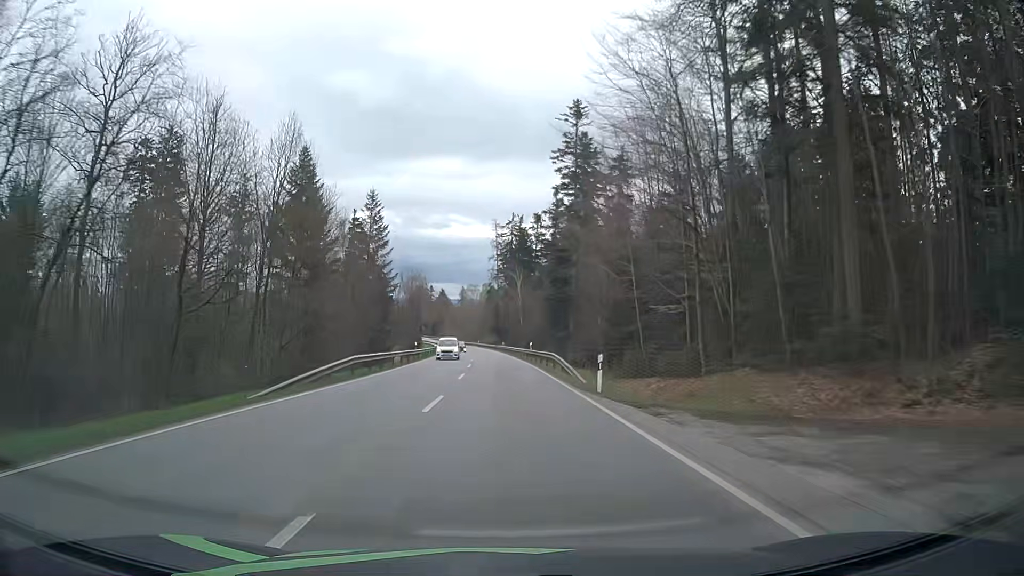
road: secondary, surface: asphalt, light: Day
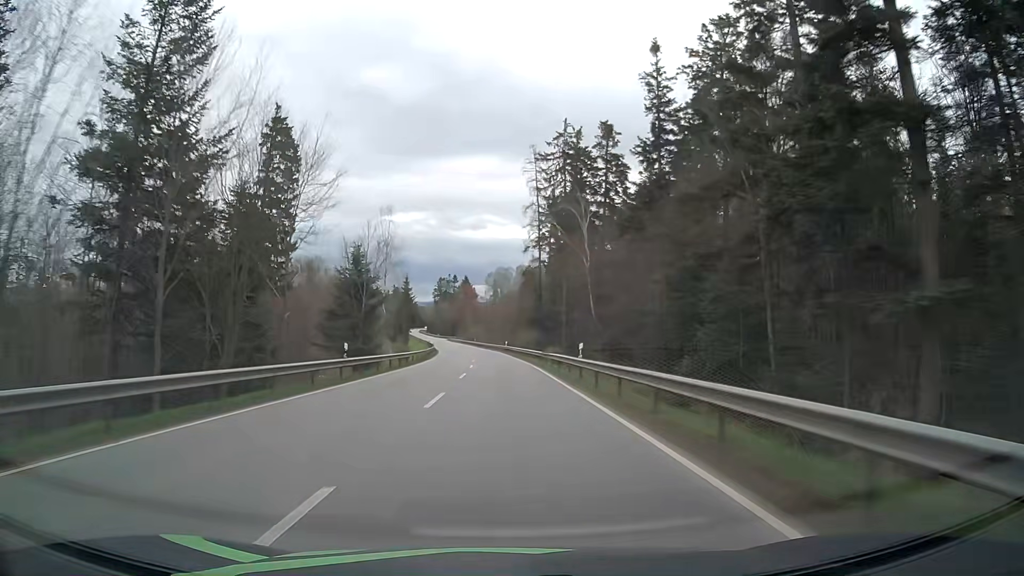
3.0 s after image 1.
(-1.4, +70.8) m; -3°
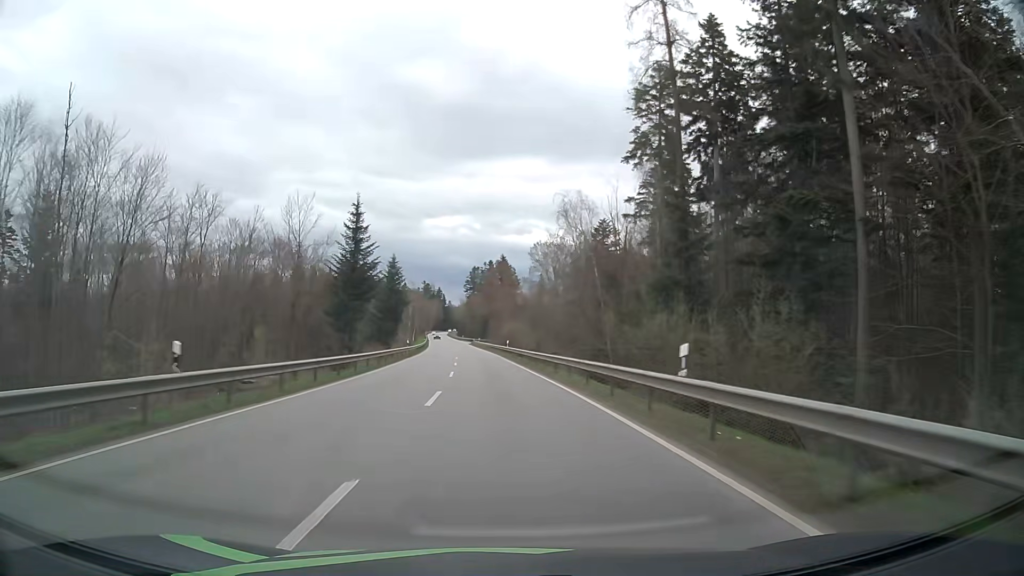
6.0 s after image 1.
(-2.3, +71.6) m; -4°
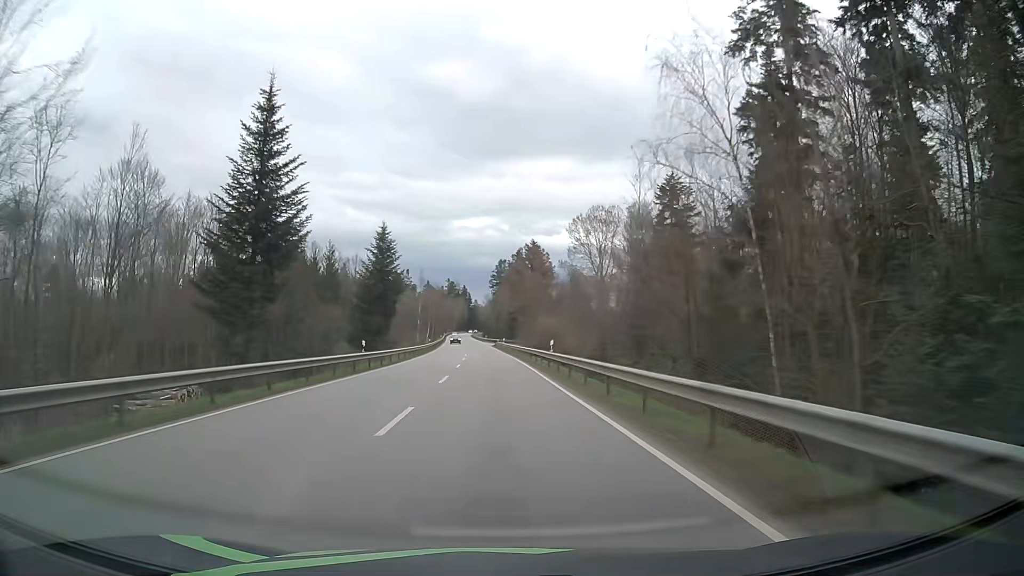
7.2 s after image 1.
(-0.5, +28.8) m; -3°
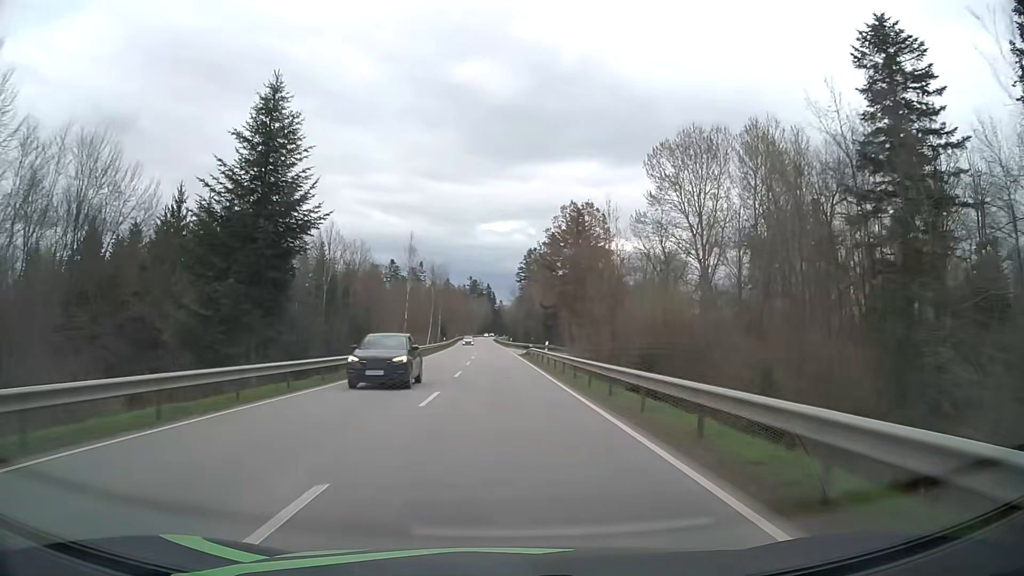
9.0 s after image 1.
(-1.0, +43.2) m; -2°
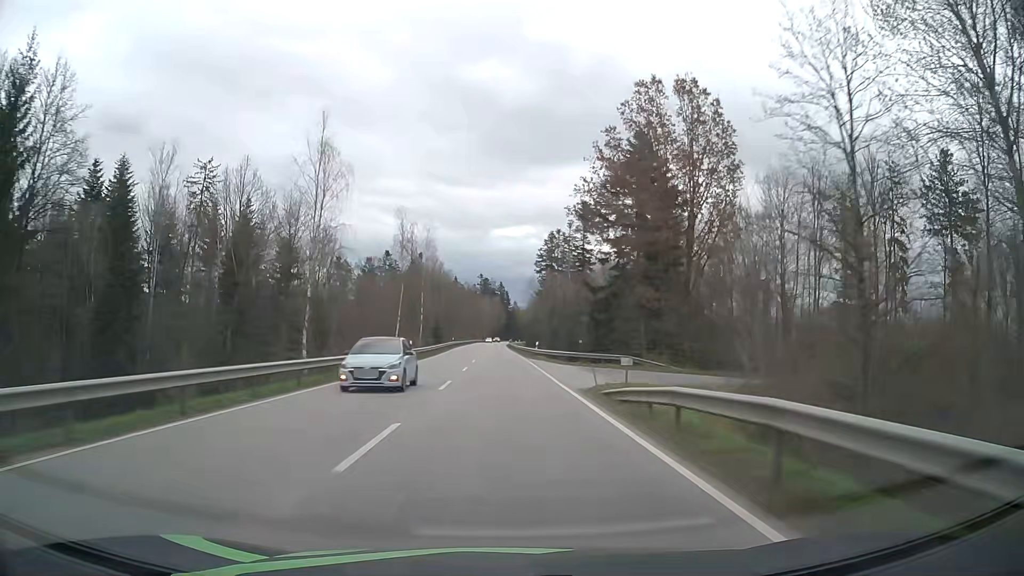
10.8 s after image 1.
(-0.2, +43.1) m; -1°
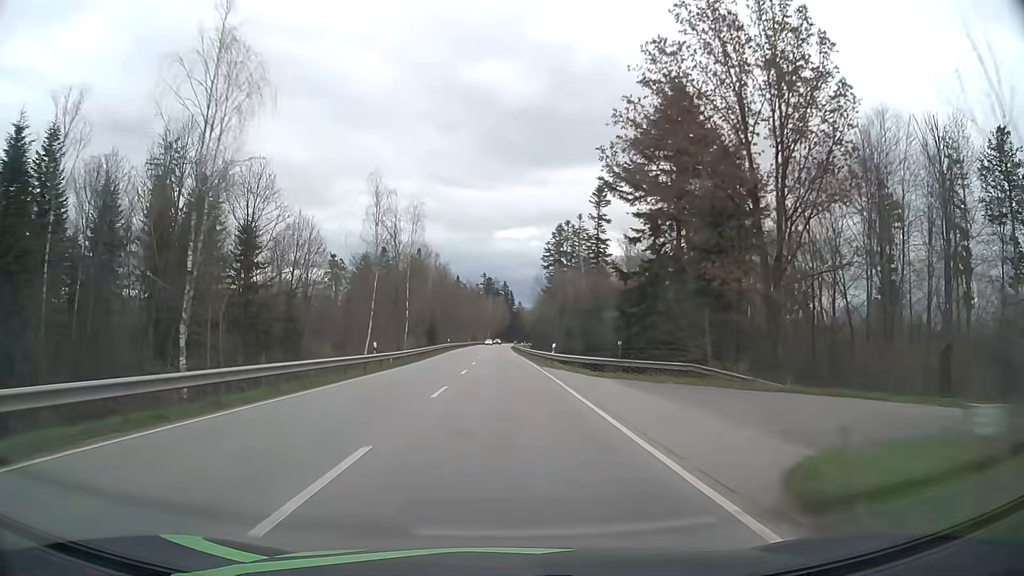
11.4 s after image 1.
(0.0, +14.3) m; 0°
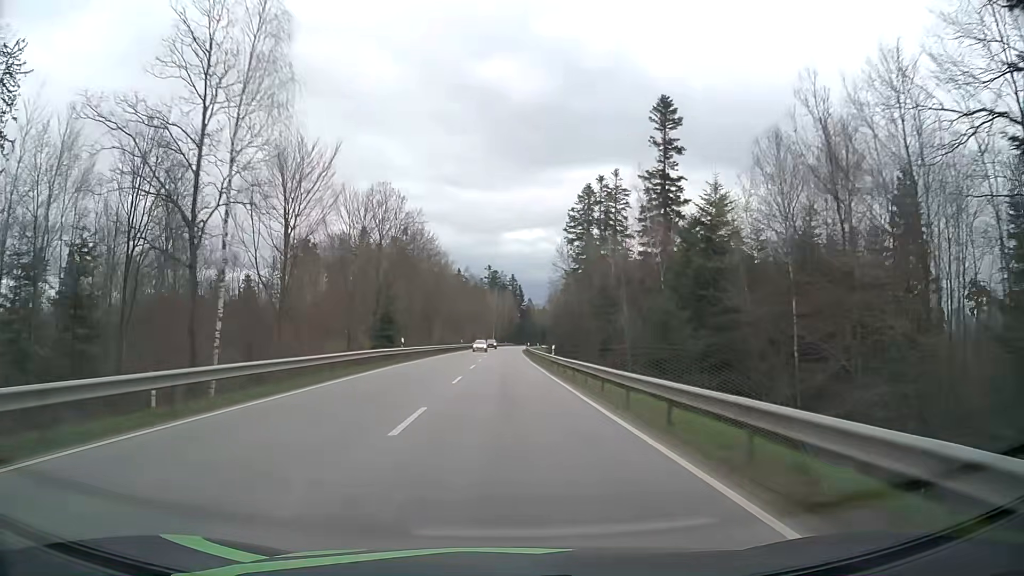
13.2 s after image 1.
(-0.4, +42.9) m; 0°
(0, +10) (0, +20) (0, +30) (0, +40) (0, +50) (0, +60) (0, +70) (0, +80) (0, +90) (0, +100) m
